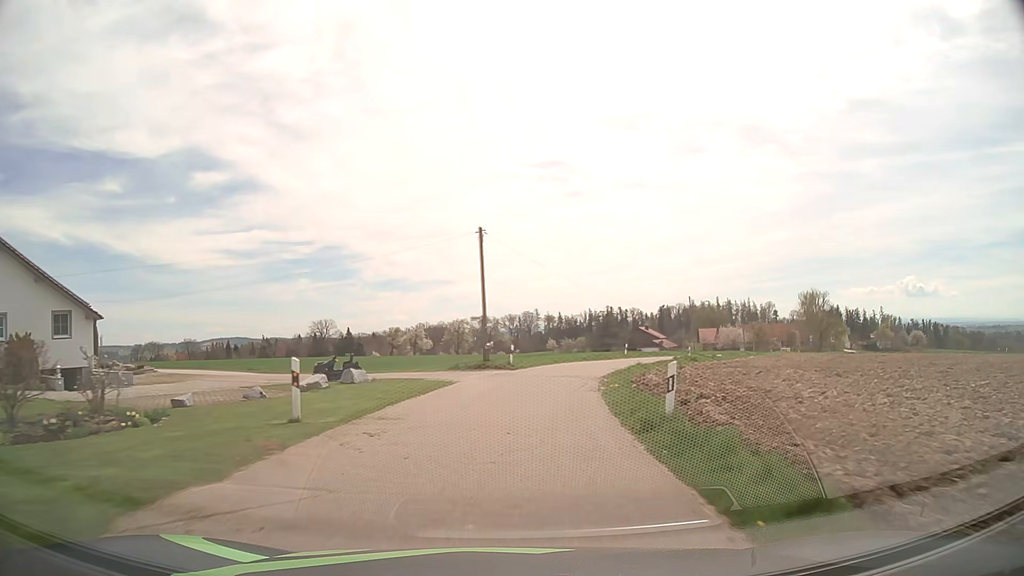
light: Day
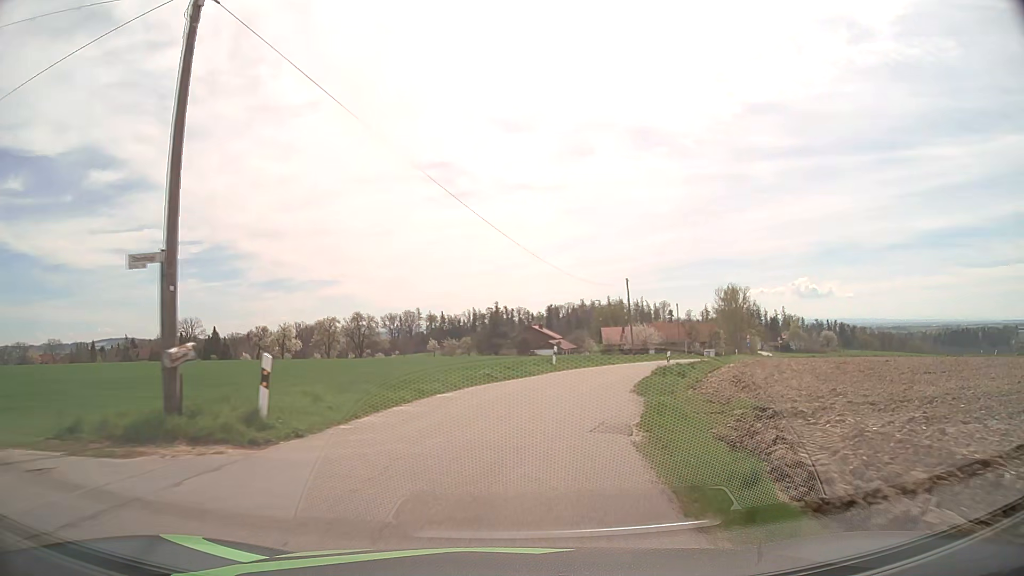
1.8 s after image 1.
(+1.7, +23.6) m; +10°
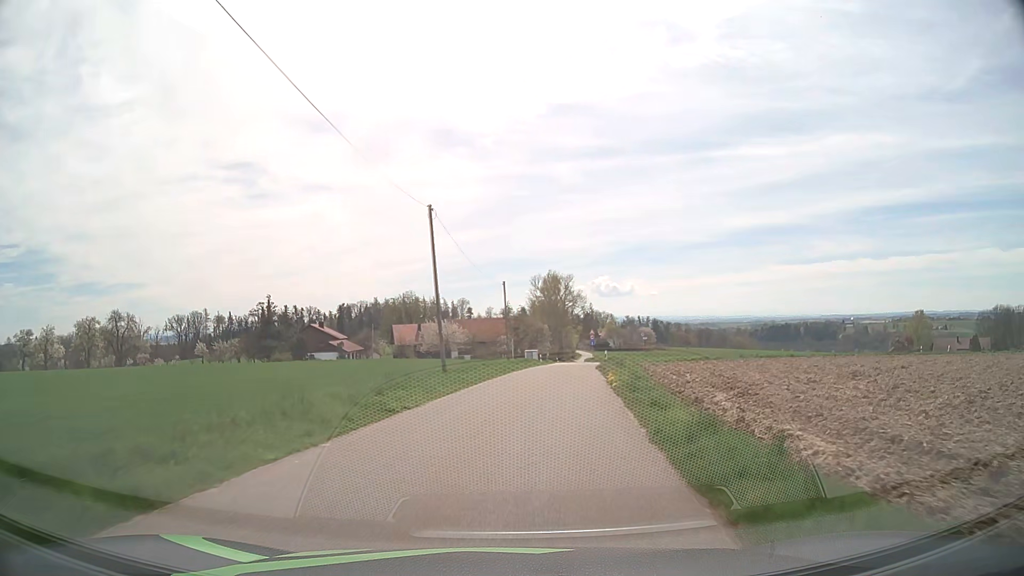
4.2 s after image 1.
(+4.7, +29.4) m; +18°
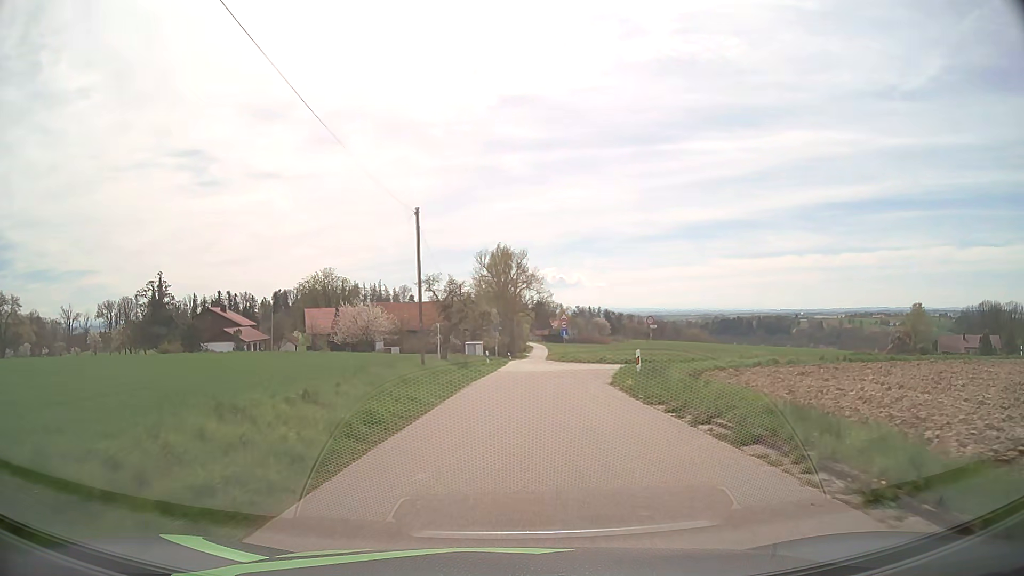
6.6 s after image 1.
(+1.2, +27.2) m; +5°
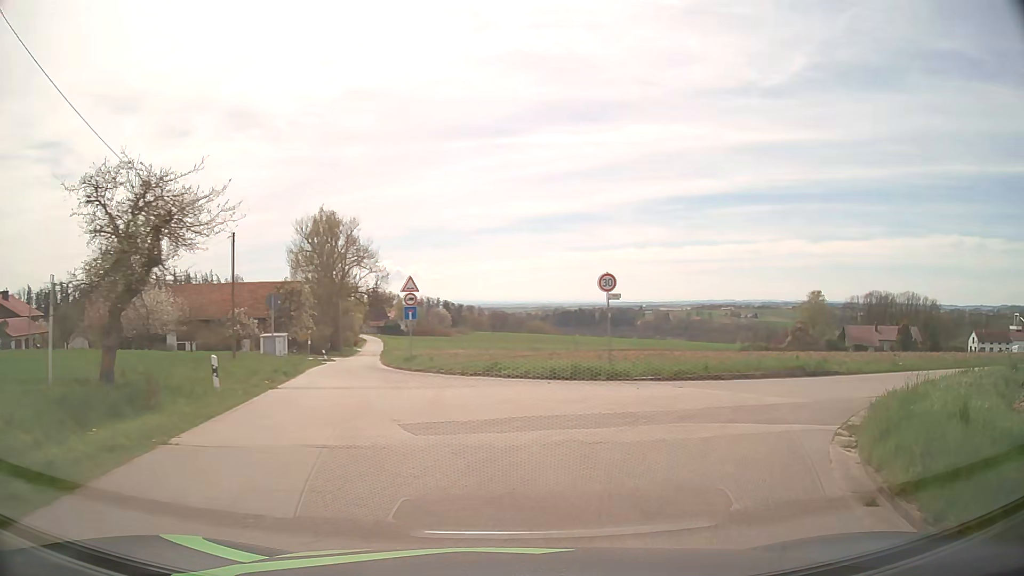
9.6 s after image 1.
(+1.3, +25.5) m; +11°
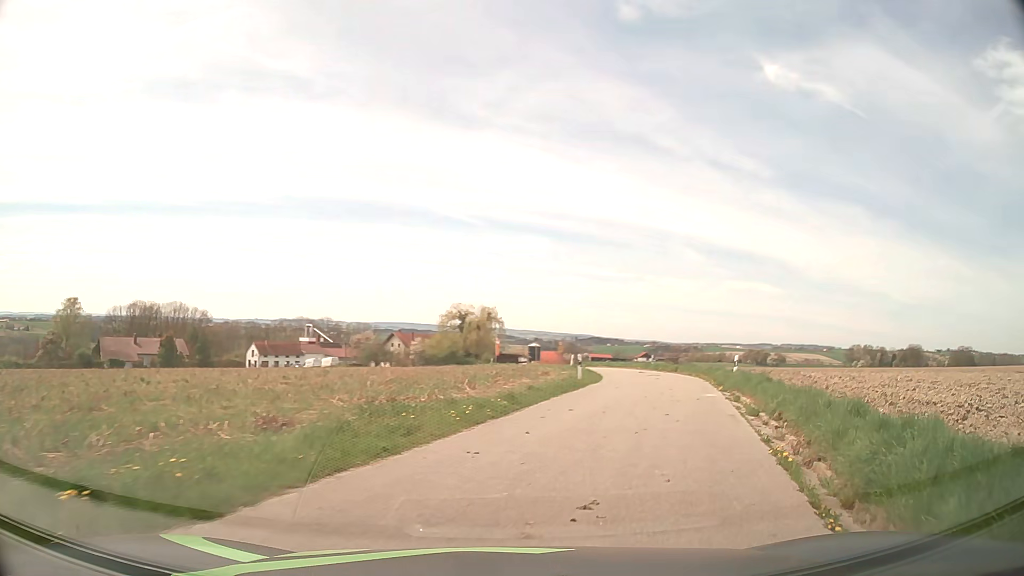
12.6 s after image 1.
(+11.0, +17.2) m; +65°
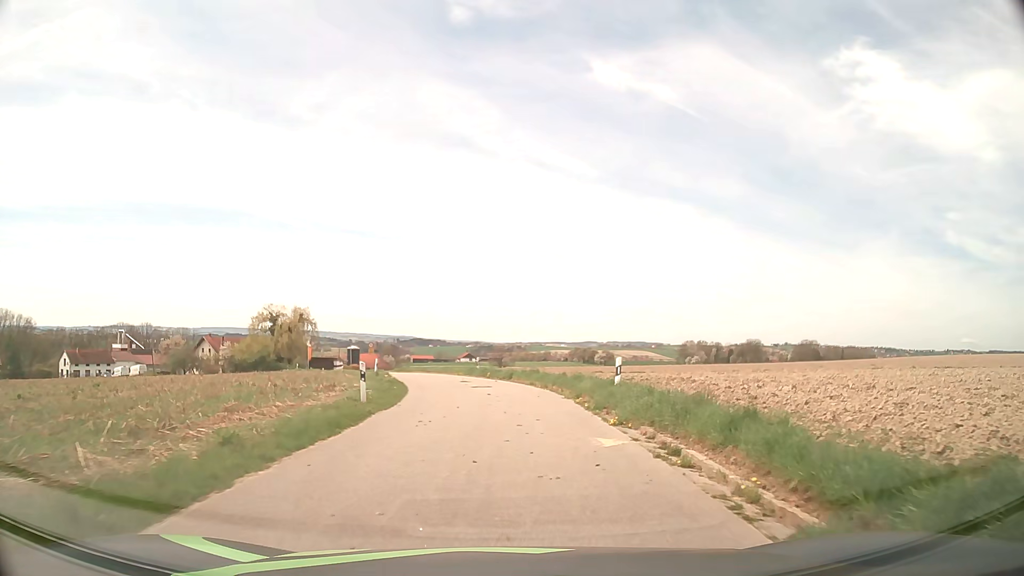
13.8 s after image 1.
(+1.7, +10.2) m; +16°
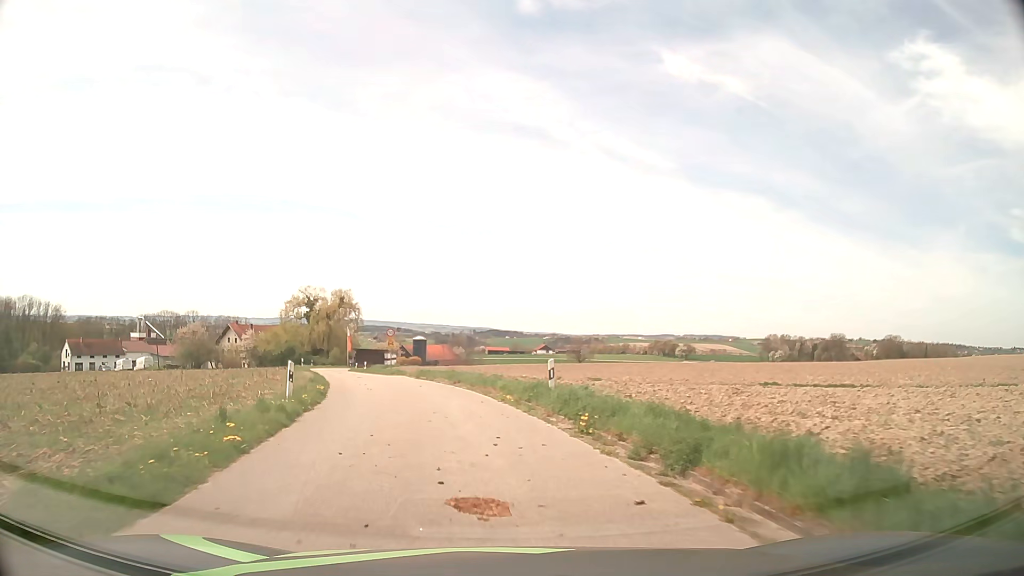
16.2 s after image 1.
(-0.6, +24.4) m; -6°
(-1, +10) (-2, +20) (-5, +29) (-9, +39) (-12, +48) (-15, +58) (-18, +67) (-21, +77) (-22, +87) (-23, +97) m
